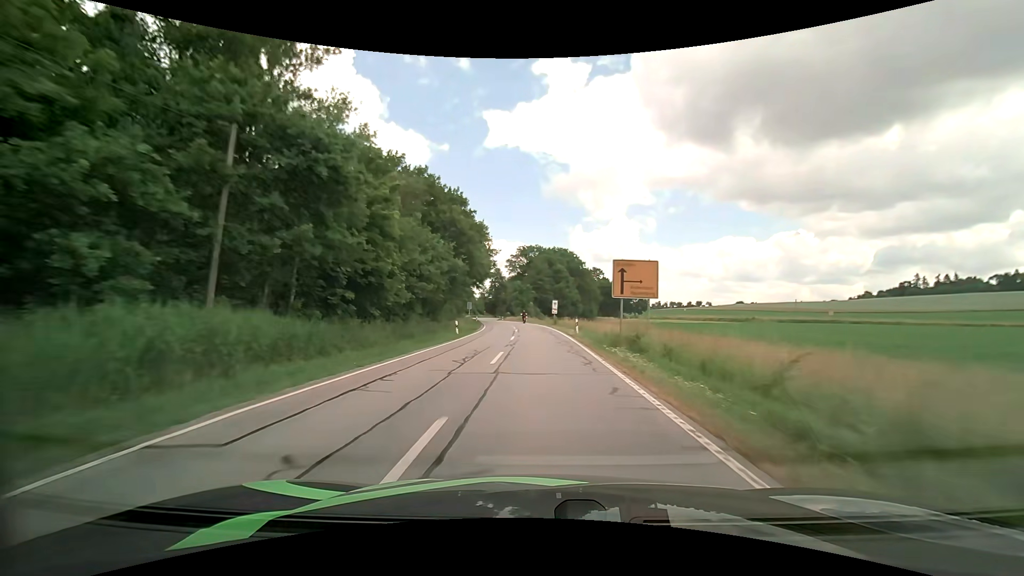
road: secondary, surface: asphalt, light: Day
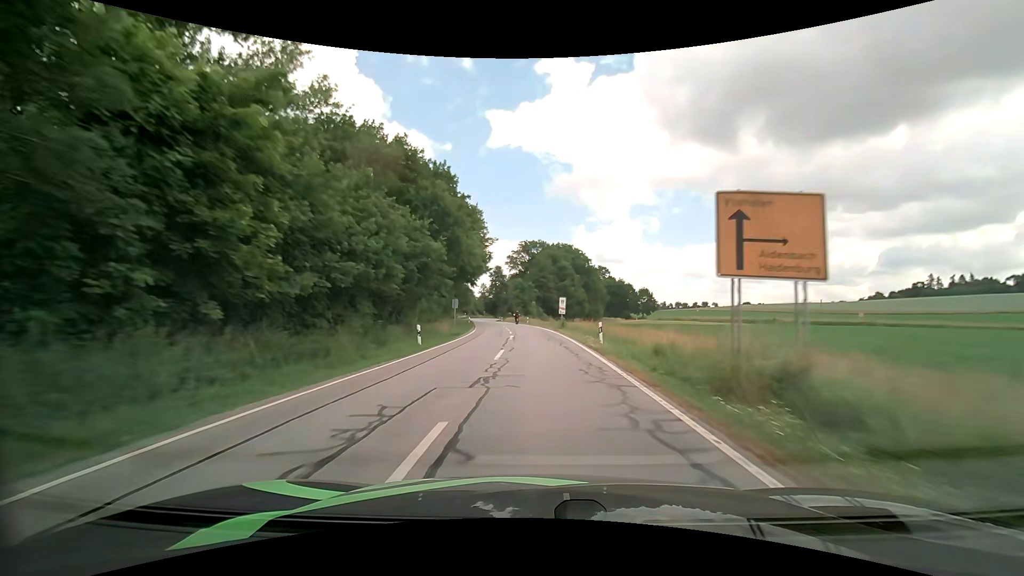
(0.0, +11.2) m; 0°
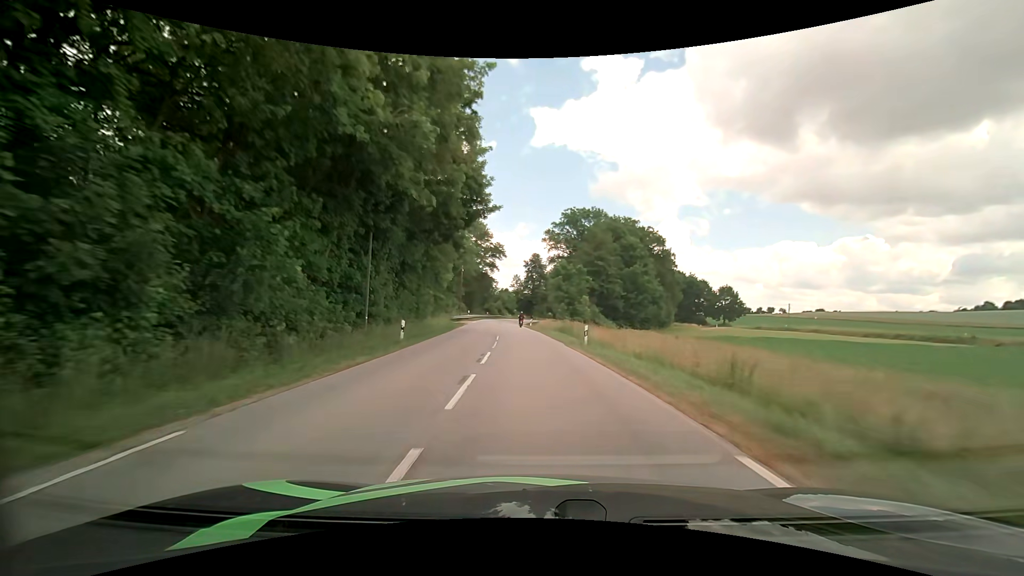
(-1.4, +44.9) m; -4°
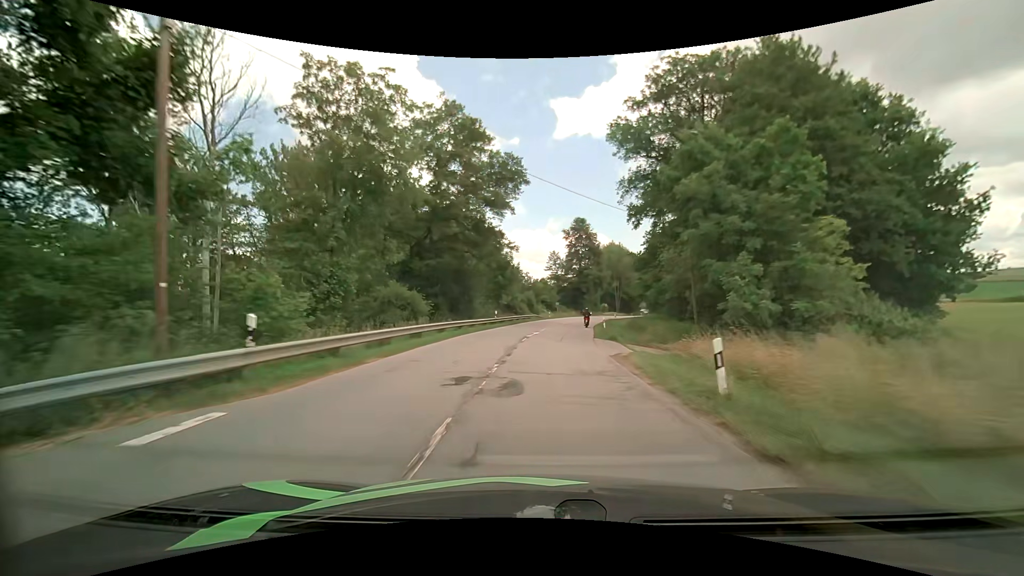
(-2.9, +54.4) m; -5°
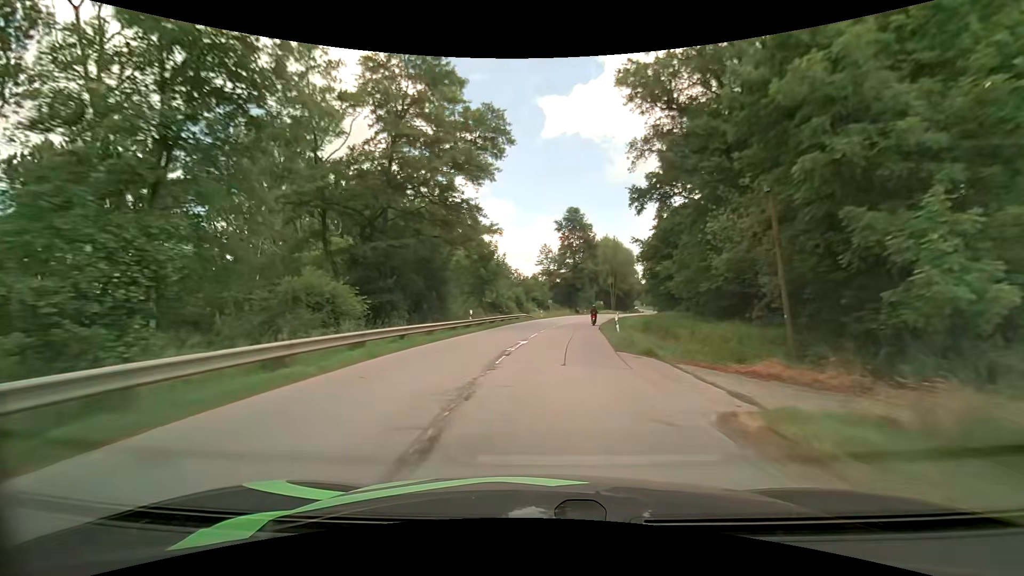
(+0.1, +10.2) m; +1°
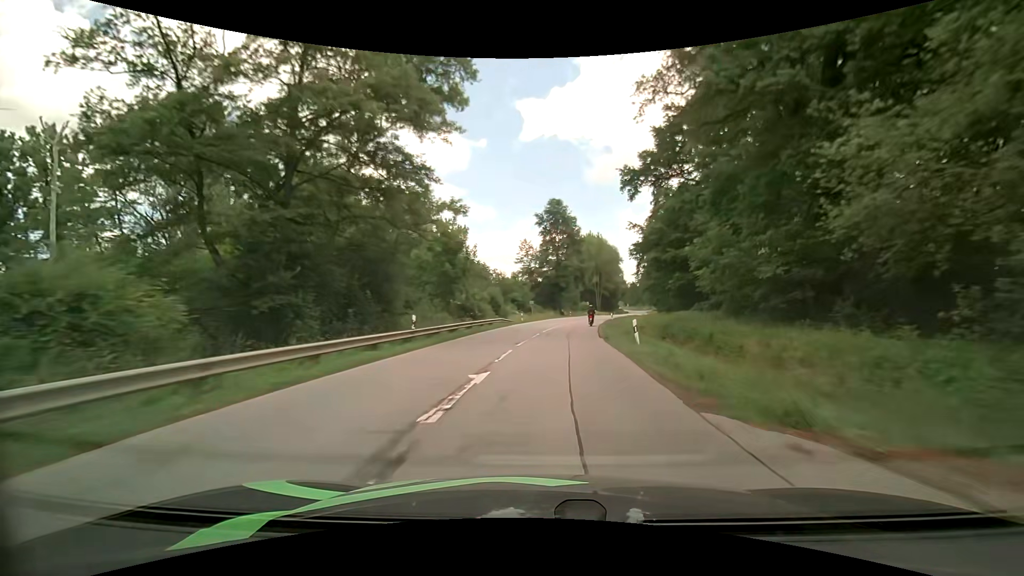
(+0.2, +10.0) m; +2°
(0, +10) (+1, +20) (+2, +30) (+3, +40) (+4, +50) (+6, +60) (+8, +69) (+10, +79) (+12, +89) (+15, +99) m
